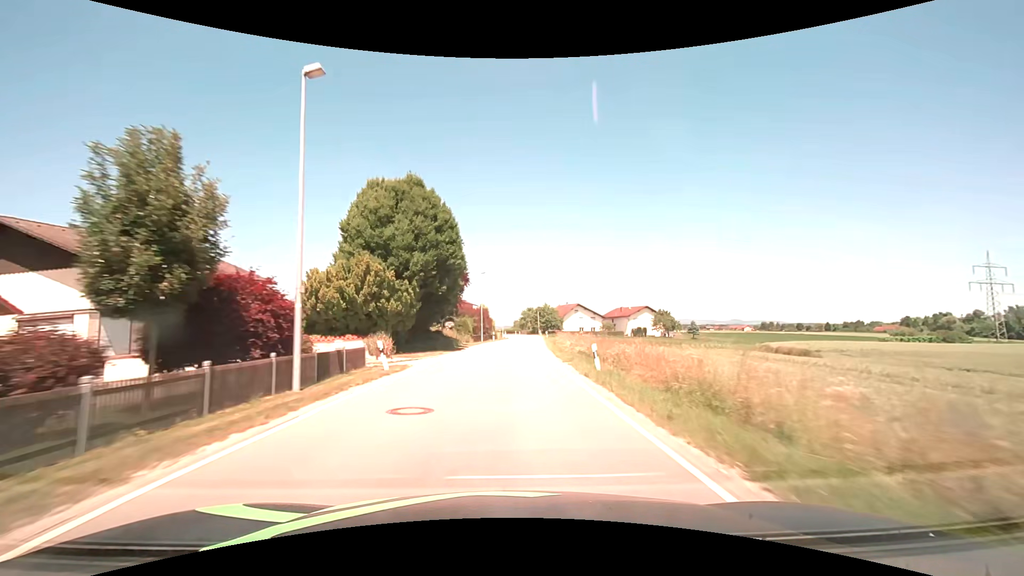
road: secondary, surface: asphalt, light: Day
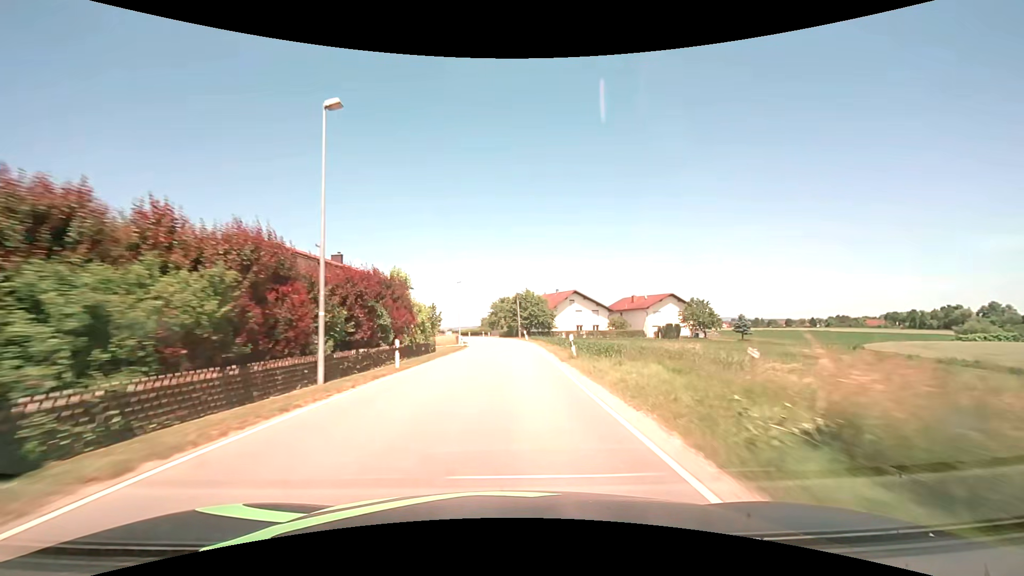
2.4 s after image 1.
(+1.3, +43.8) m; +3°
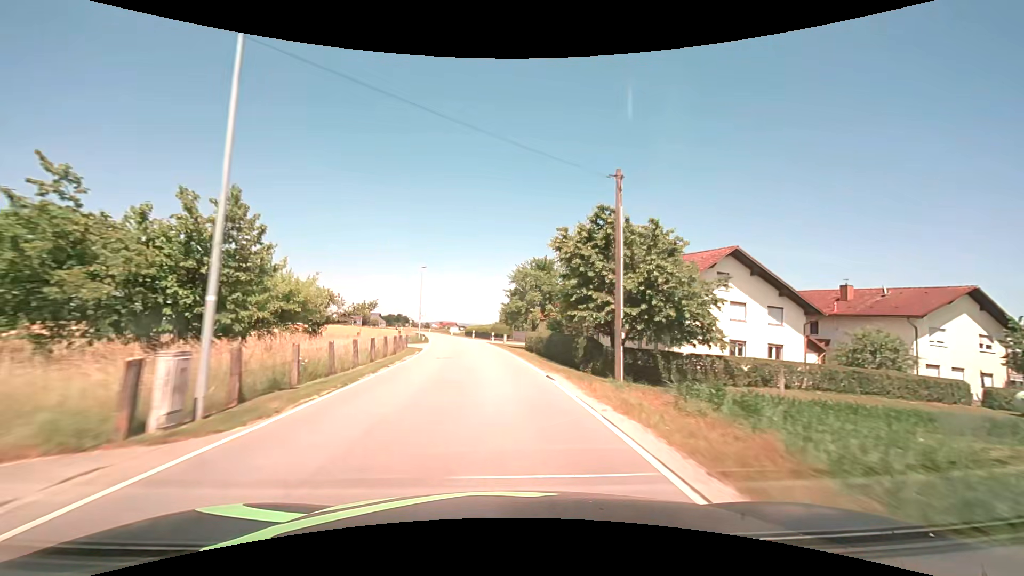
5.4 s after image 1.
(-0.5, +55.7) m; -3°
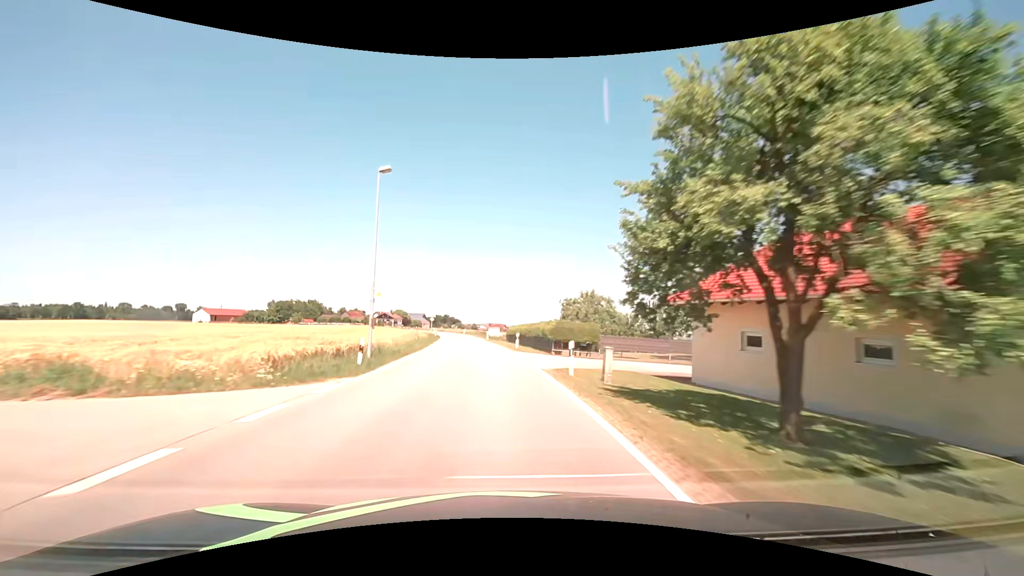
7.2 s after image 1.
(-1.6, +33.7) m; -6°
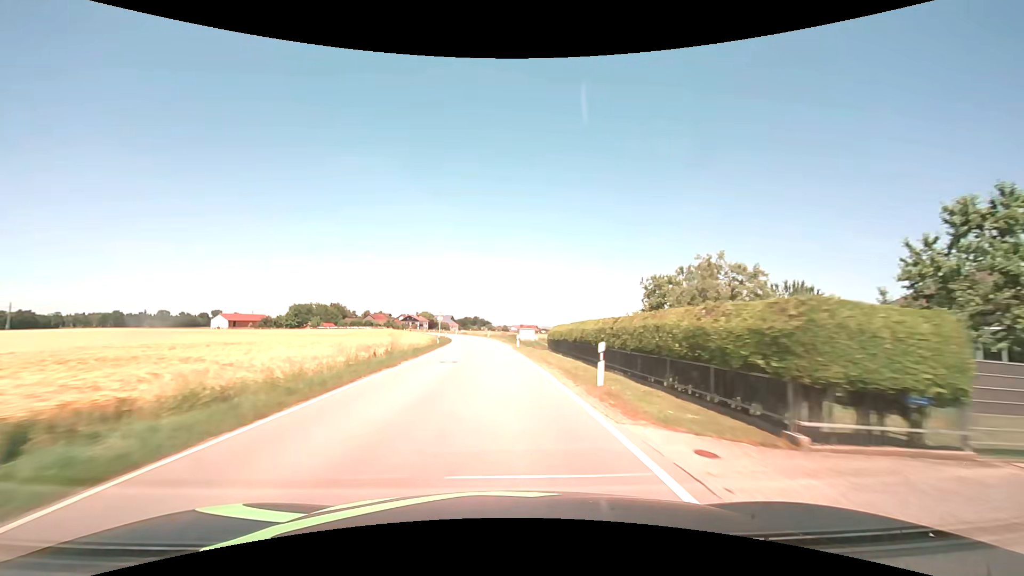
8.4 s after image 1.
(-0.6, +22.7) m; -4°
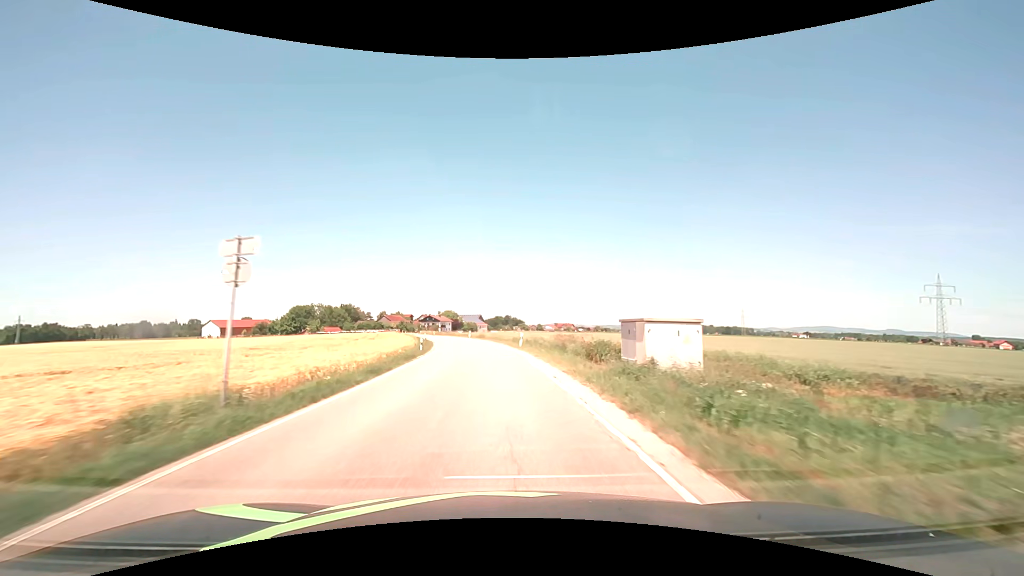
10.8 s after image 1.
(-1.4, +46.1) m; -4°
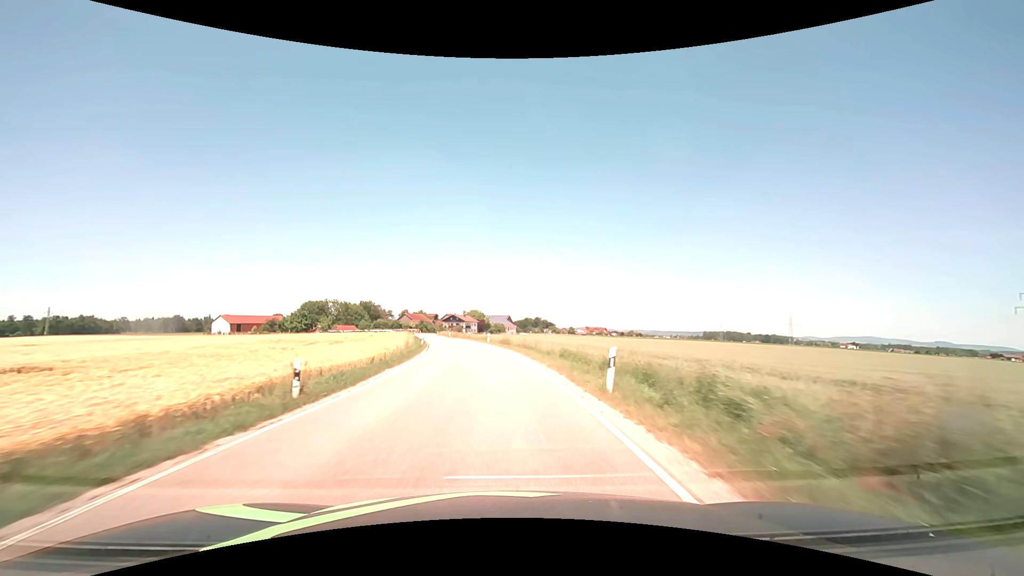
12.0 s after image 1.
(-0.6, +23.4) m; -3°
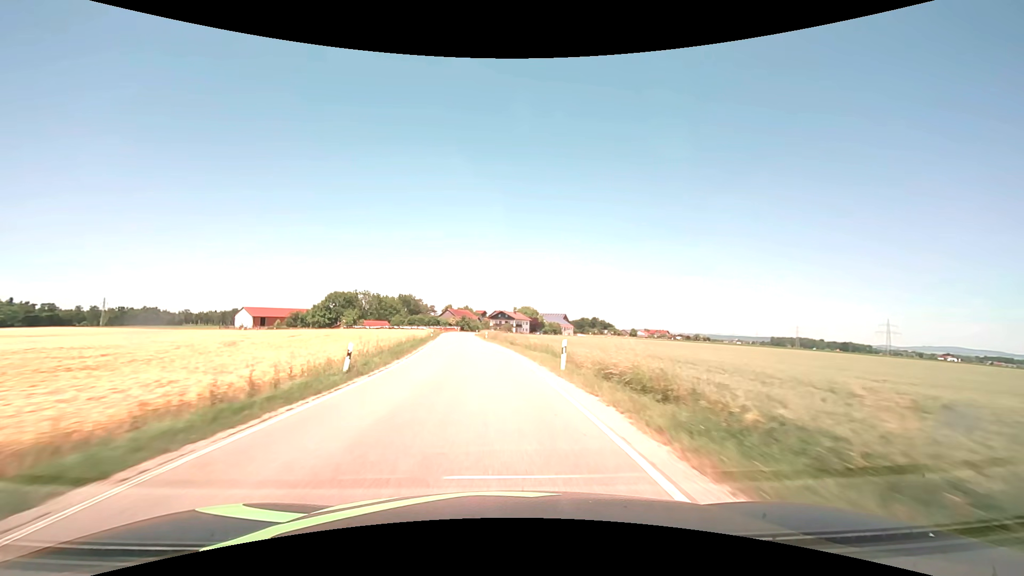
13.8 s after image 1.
(-1.9, +35.4) m; -6°
(0, +10) (-1, +20) (-1, +30) (-2, +40) (-3, +50) (-4, +60) (-5, +70) (-6, +80) (-7, +90) (-8, +100) m
